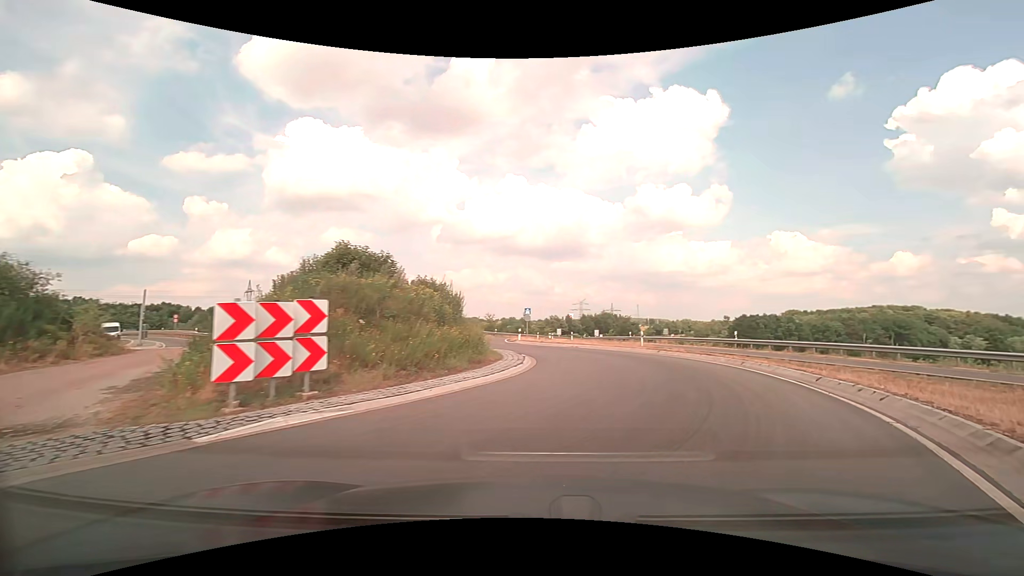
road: trunk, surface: asphalt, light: Day
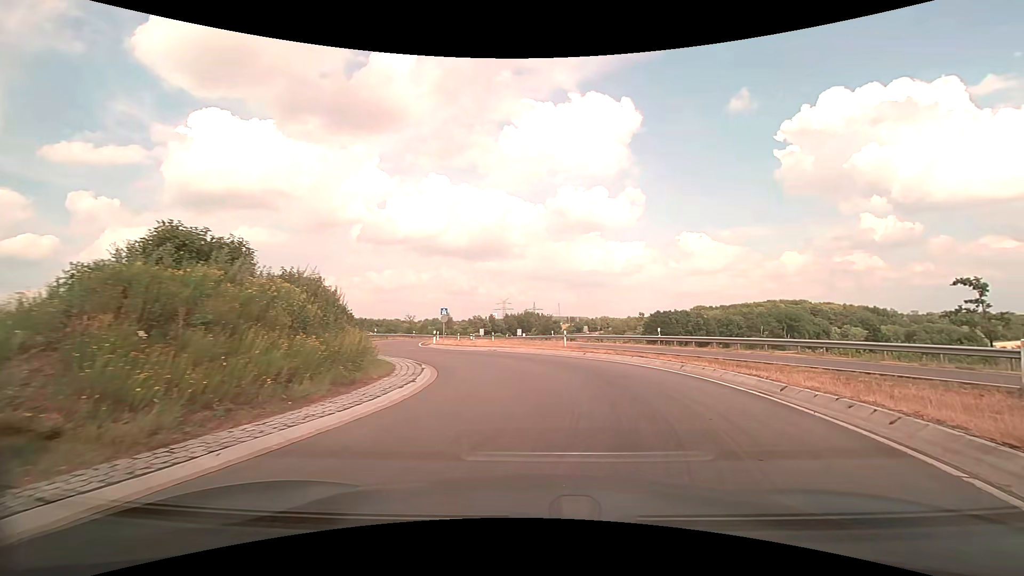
(+0.4, +3.4) m; +10°
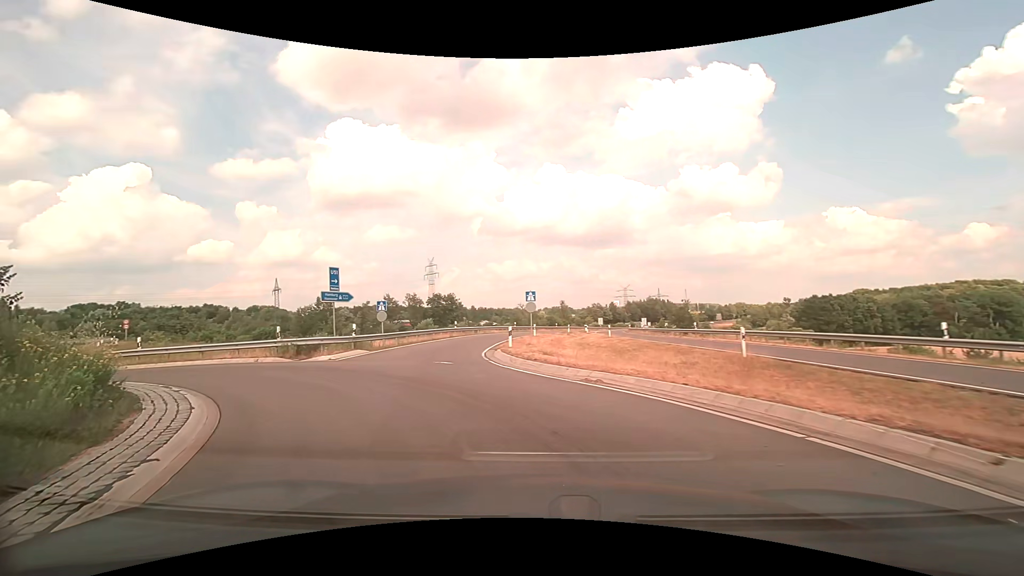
(0.0, +14.7) m; -12°
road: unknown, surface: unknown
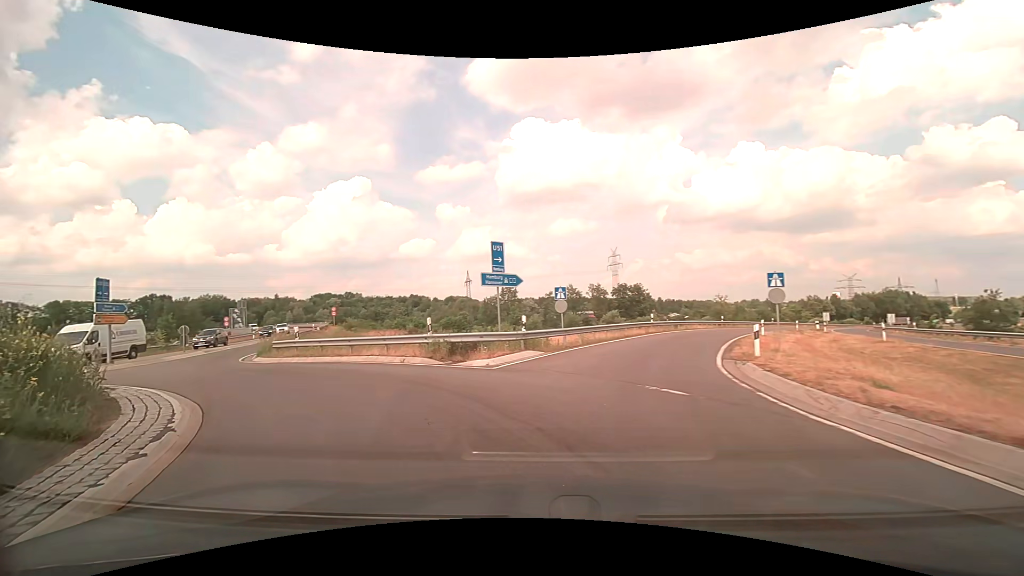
(-1.2, +7.0) m; -21°
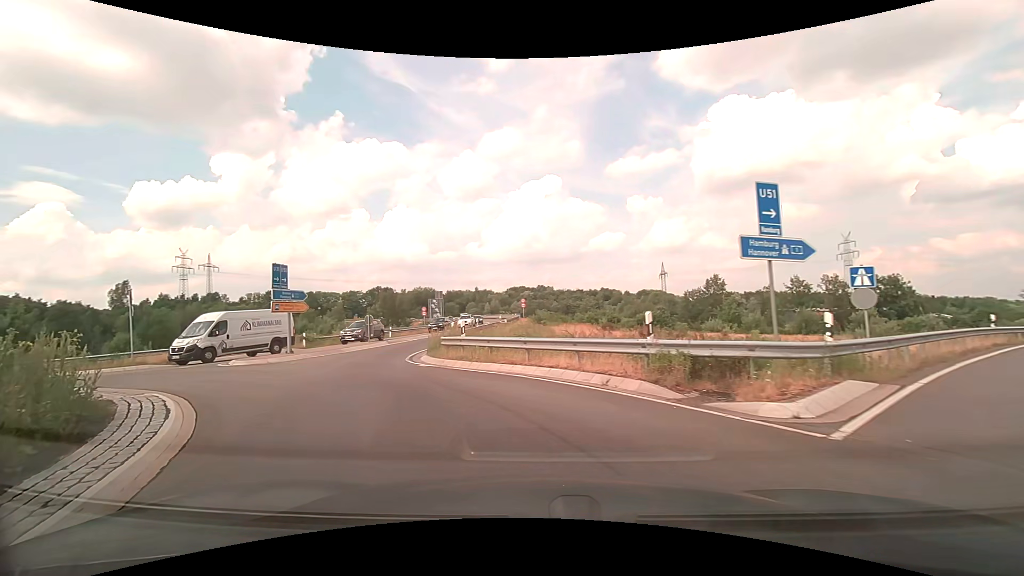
(-1.3, +6.7) m; -22°
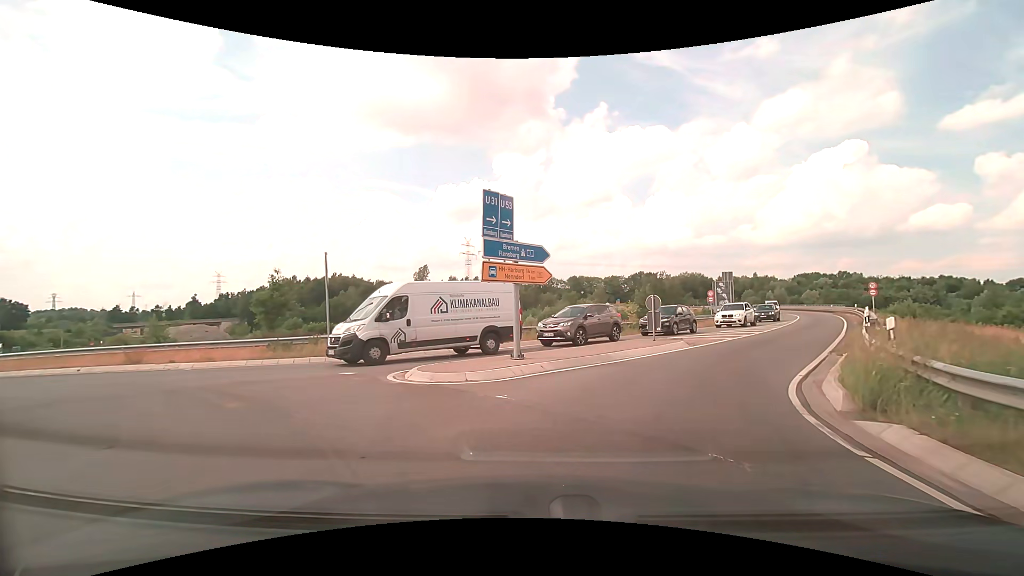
(-4.1, +12.7) m; -30°
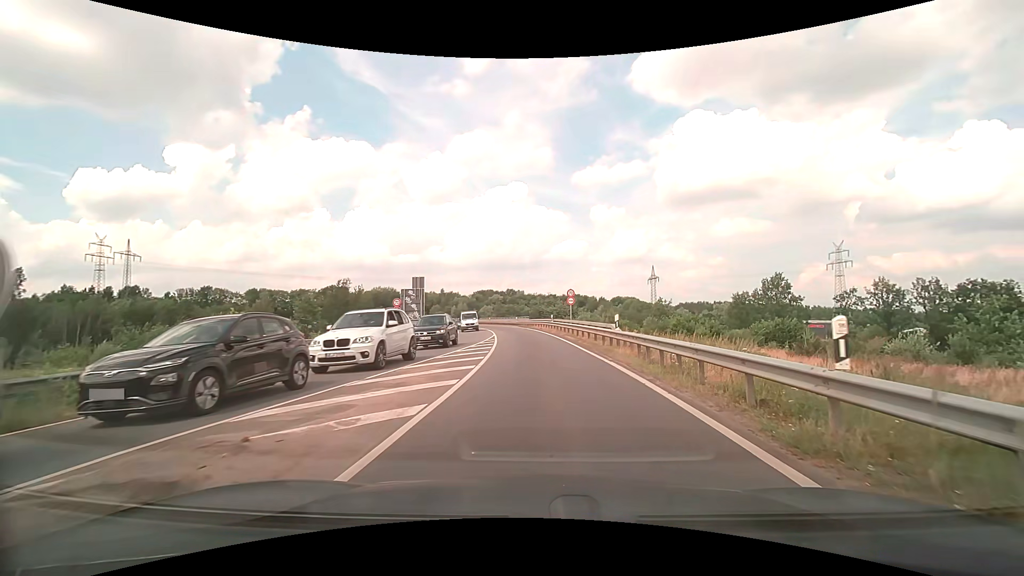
(+4.7, +15.7) m; +34°
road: primary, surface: asphalt
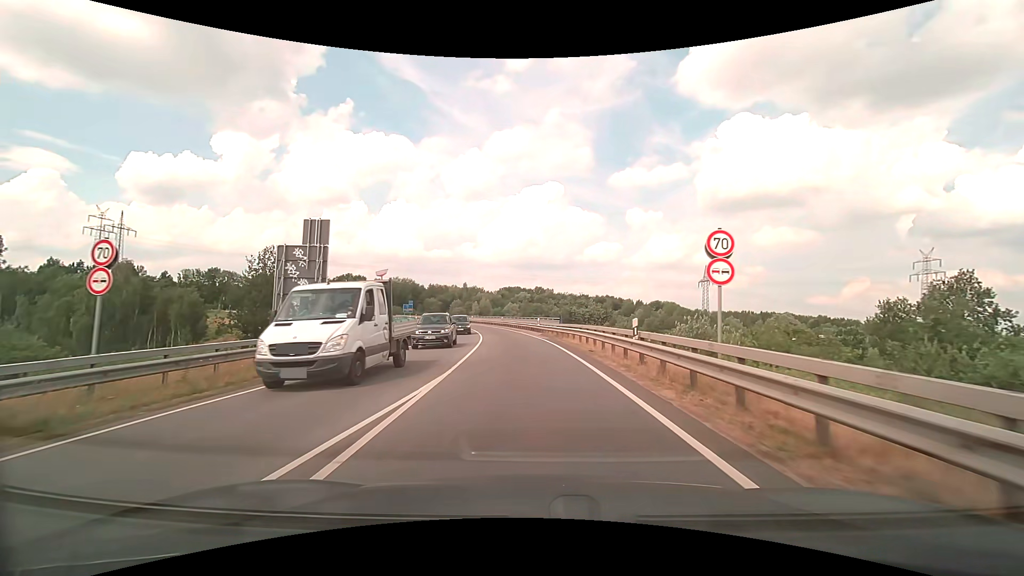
(-0.3, +28.5) m; -3°
(0, +10) (-1, +20) (-1, +30) (-2, +40) (-4, +50) (-5, +60) (-8, +69) (-10, +79) (-13, +89) (-16, +98) m
